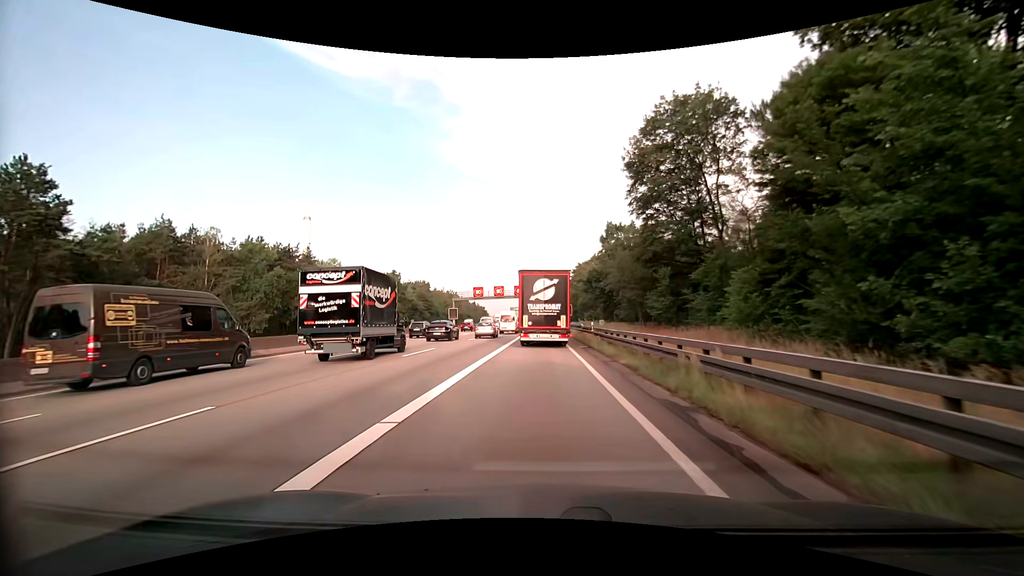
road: motorway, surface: asphalt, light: Day
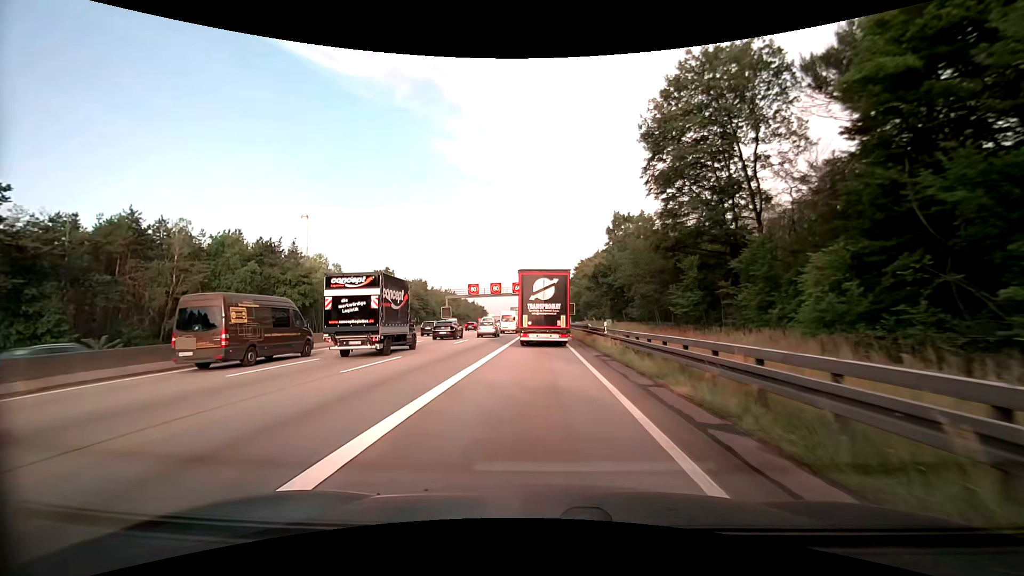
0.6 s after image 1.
(0.0, +6.5) m; 0°
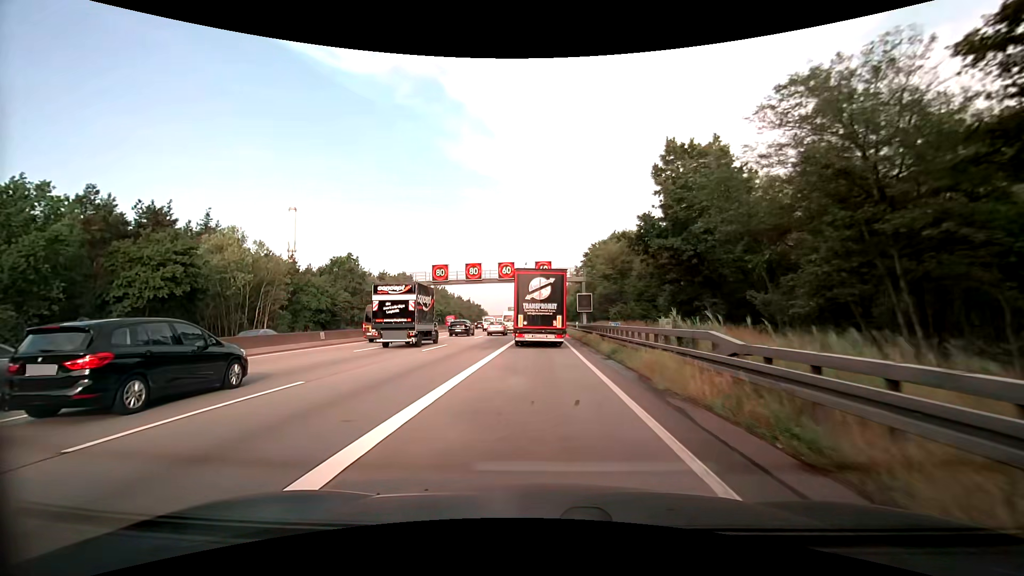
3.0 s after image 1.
(-0.1, +26.6) m; 0°
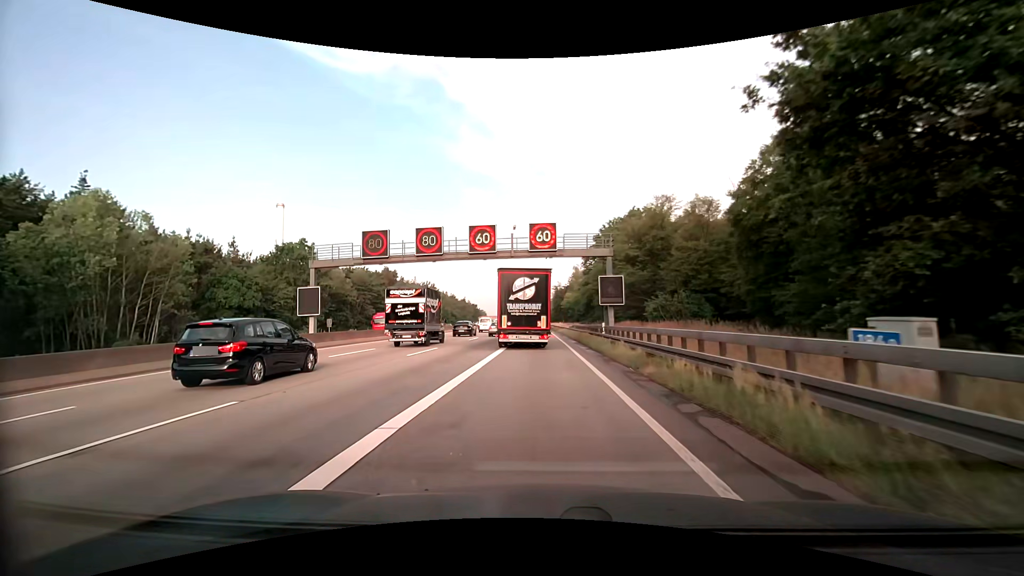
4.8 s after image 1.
(0.0, +20.6) m; 0°
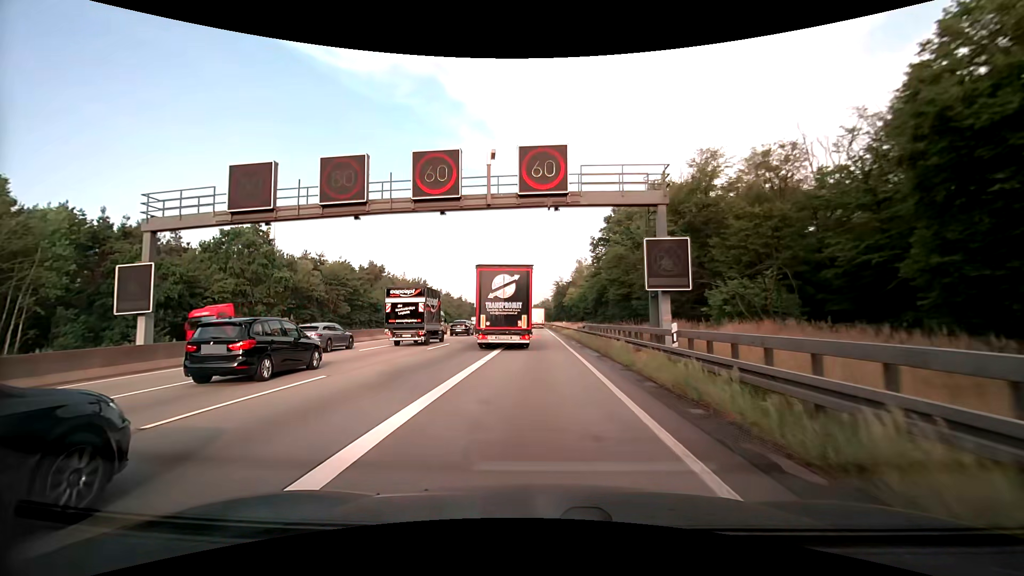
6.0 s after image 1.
(0.0, +14.1) m; 0°
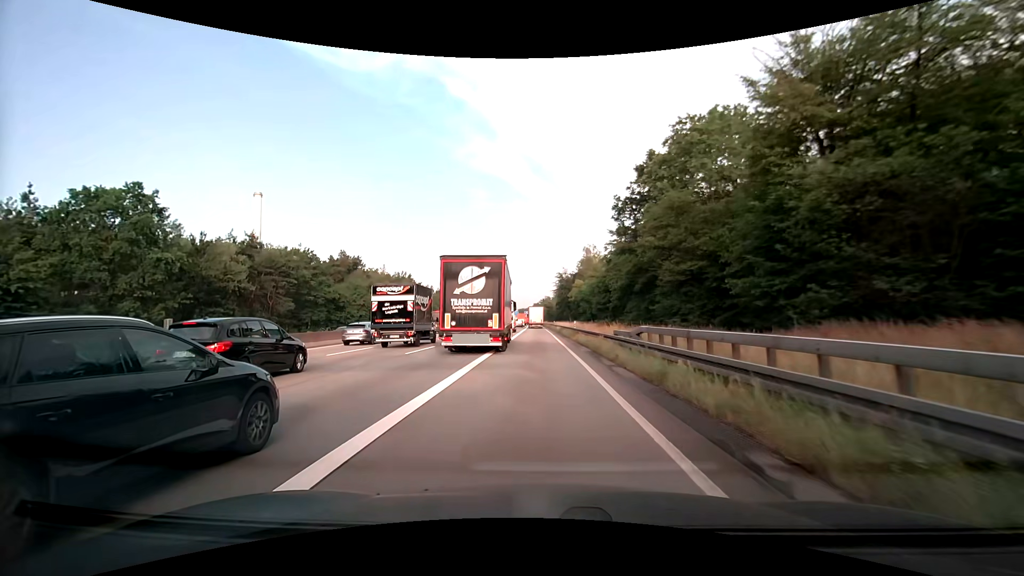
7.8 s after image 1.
(0.0, +21.7) m; 0°
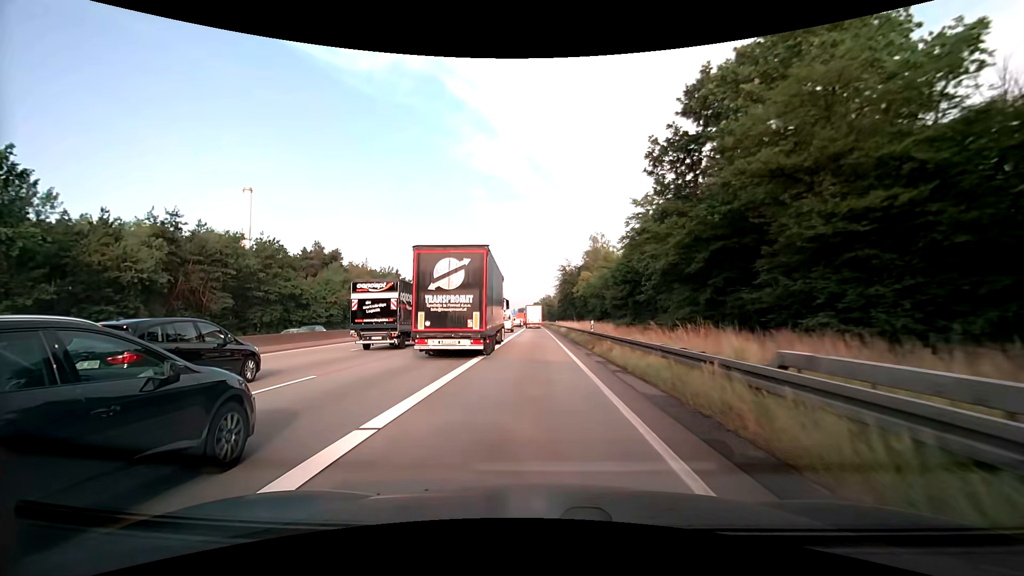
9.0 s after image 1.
(-0.1, +14.7) m; 0°
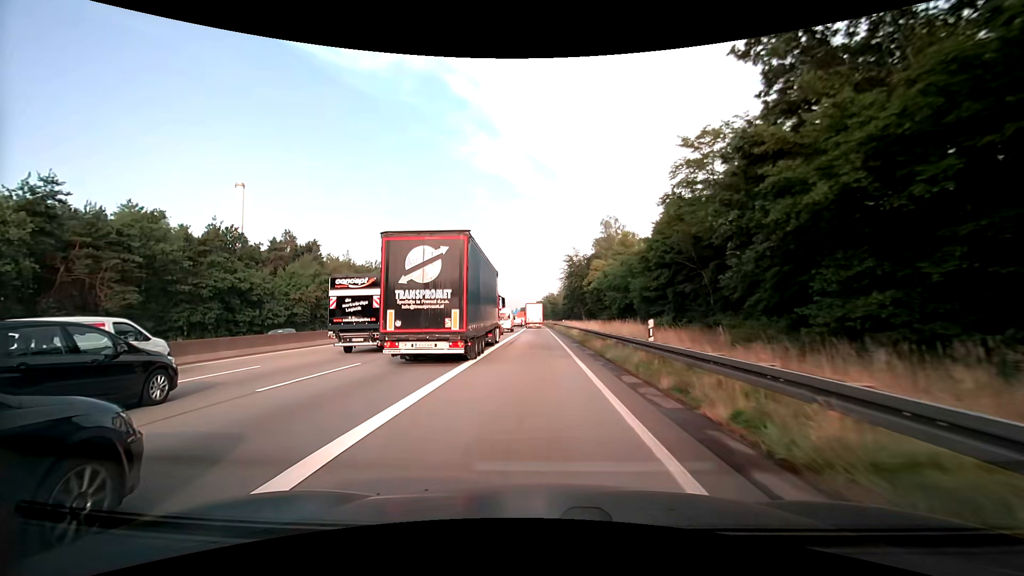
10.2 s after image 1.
(-0.1, +14.4) m; 0°
(0, +10) (0, +20) (0, +30) (0, +40) (0, +50) (-1, +60) (-1, +70) (-1, +80) (-1, +90) (-1, +100) m
